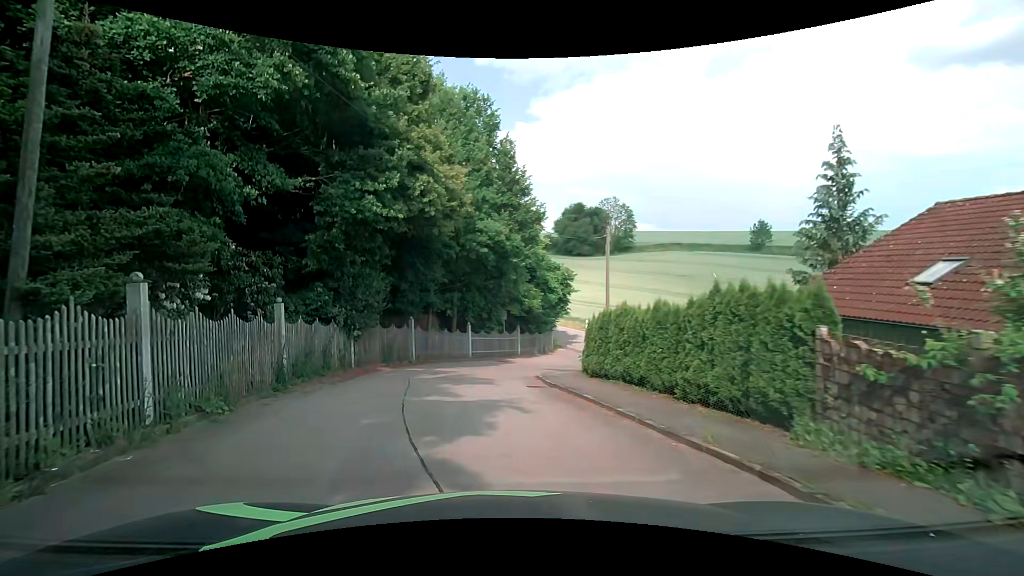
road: residential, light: Day
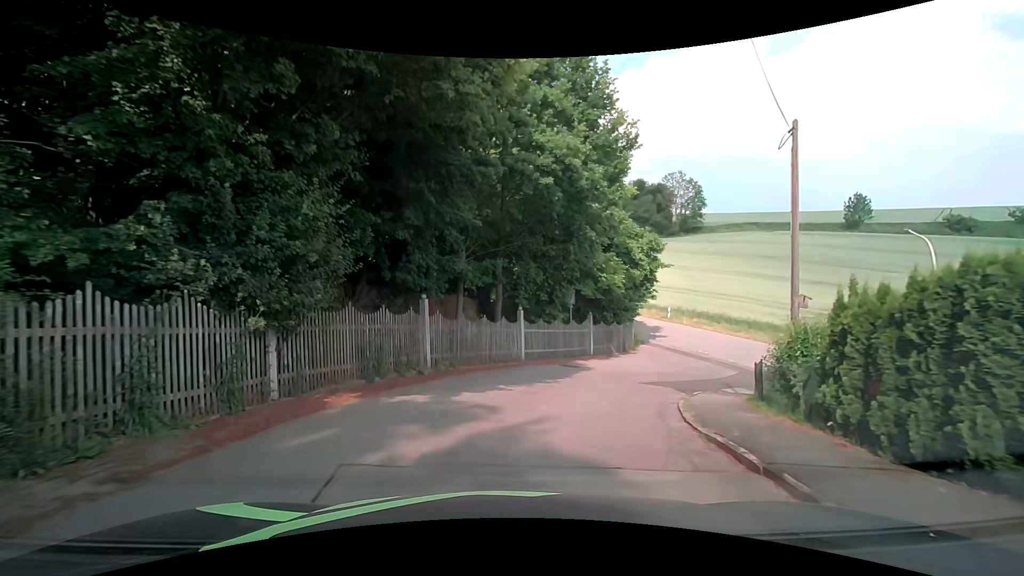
(-0.8, +10.9) m; -5°
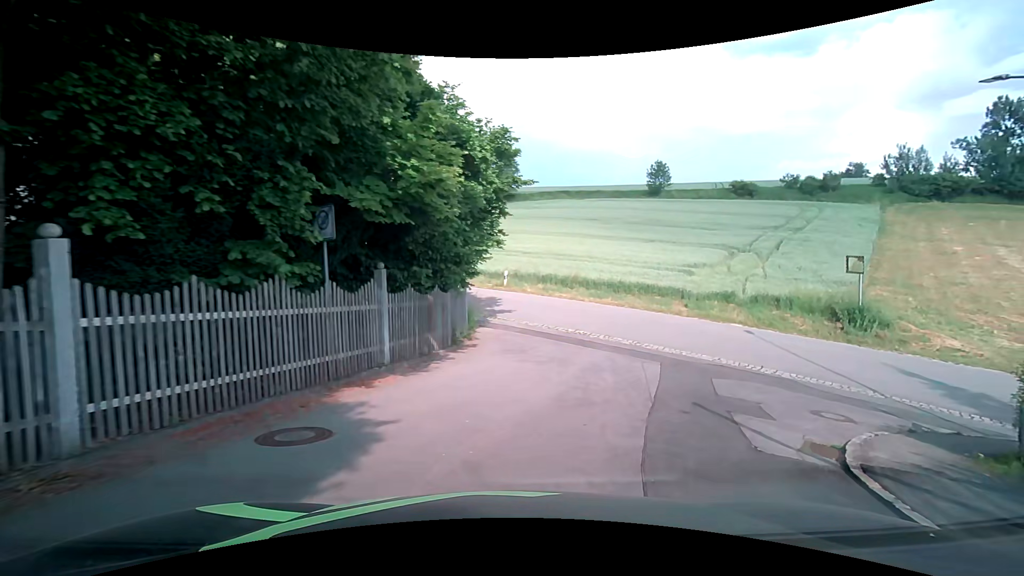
(+2.0, +14.4) m; +20°
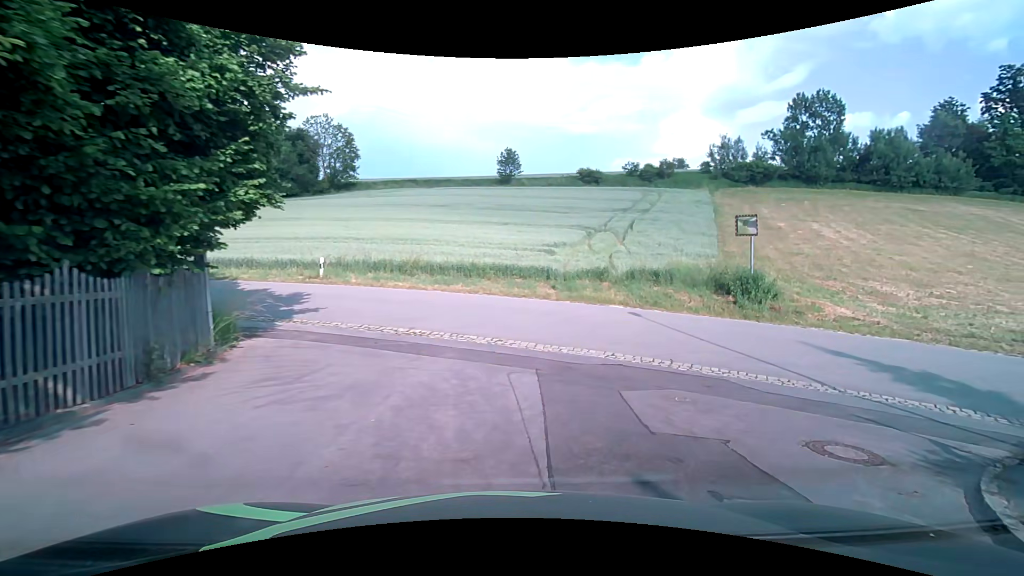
(+1.0, +5.9) m; +19°
